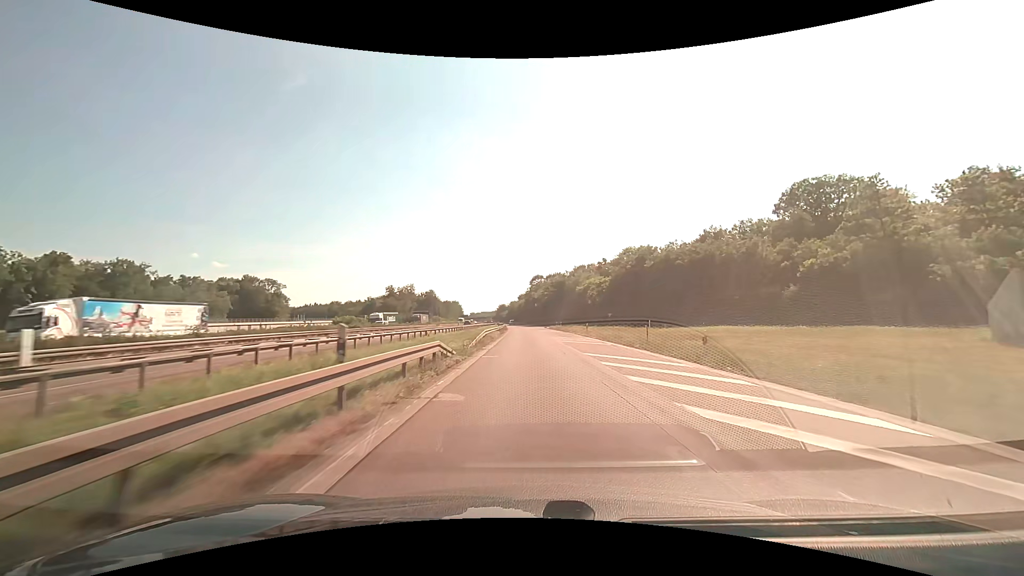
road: motorway_link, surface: asphalt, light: Day
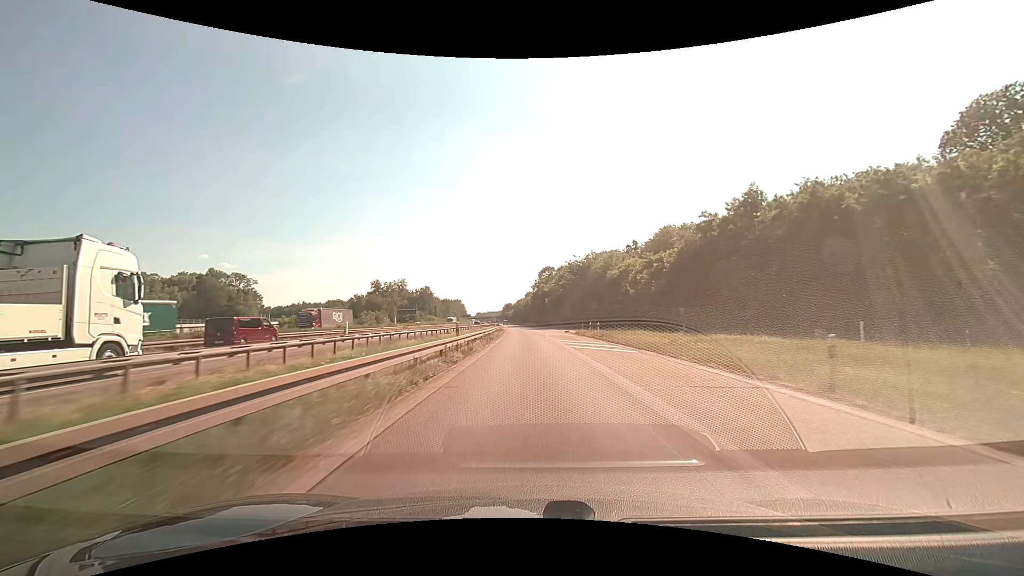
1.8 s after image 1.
(-0.3, +38.5) m; -1°
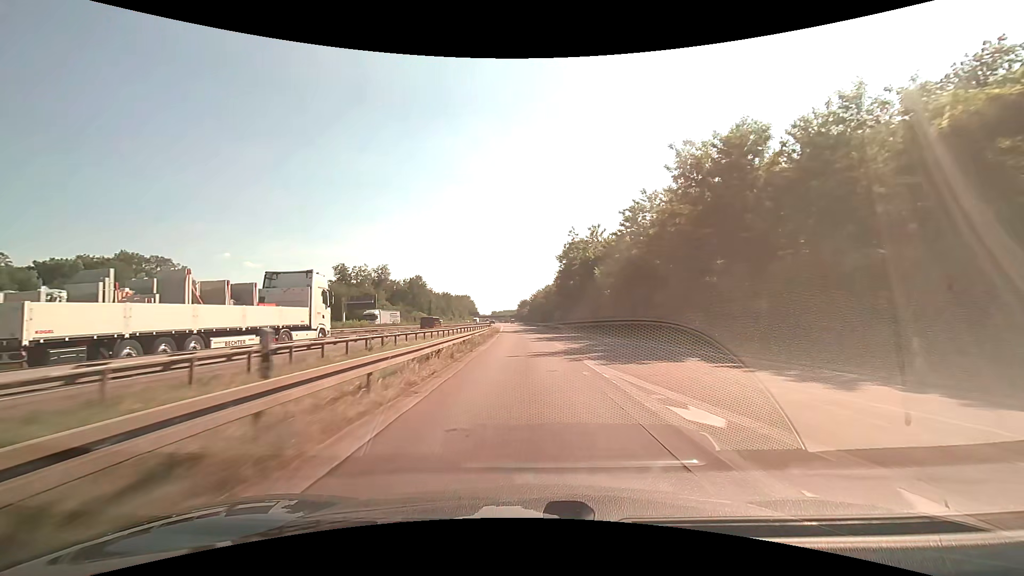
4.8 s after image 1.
(-0.8, +63.8) m; -2°
(0, +10) (0, +20) (0, +30) (-1, +40) (-1, +50) (-1, +60) (-2, +70) (-2, +80) (-3, +90) (-3, +100) m
